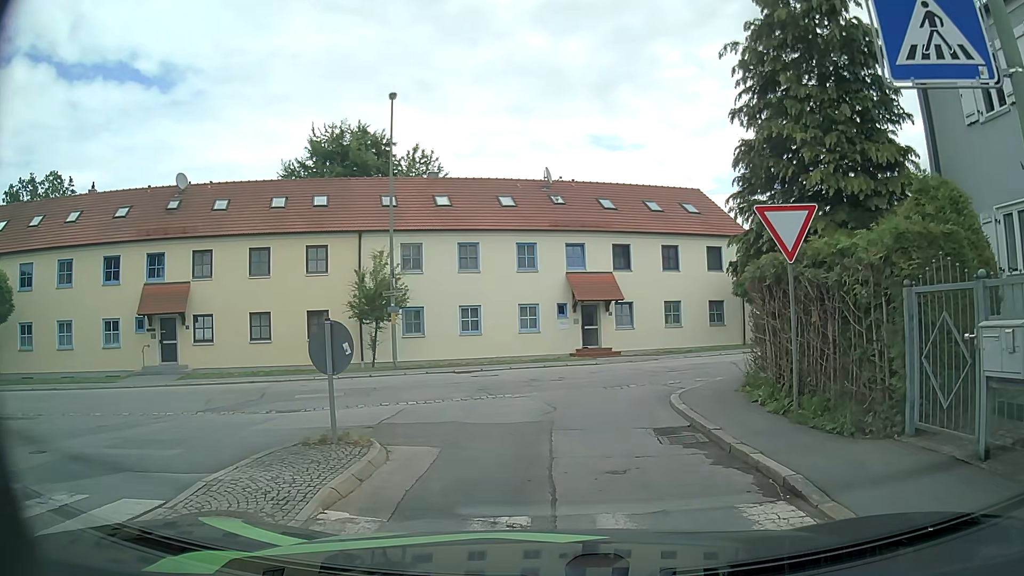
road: residential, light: Day
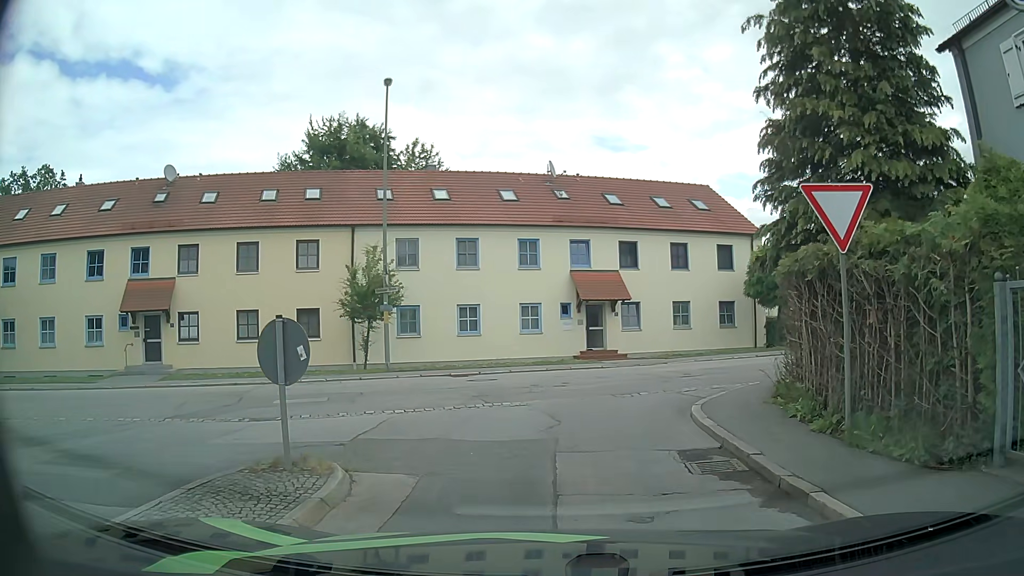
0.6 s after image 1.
(0.0, +1.5) m; 0°
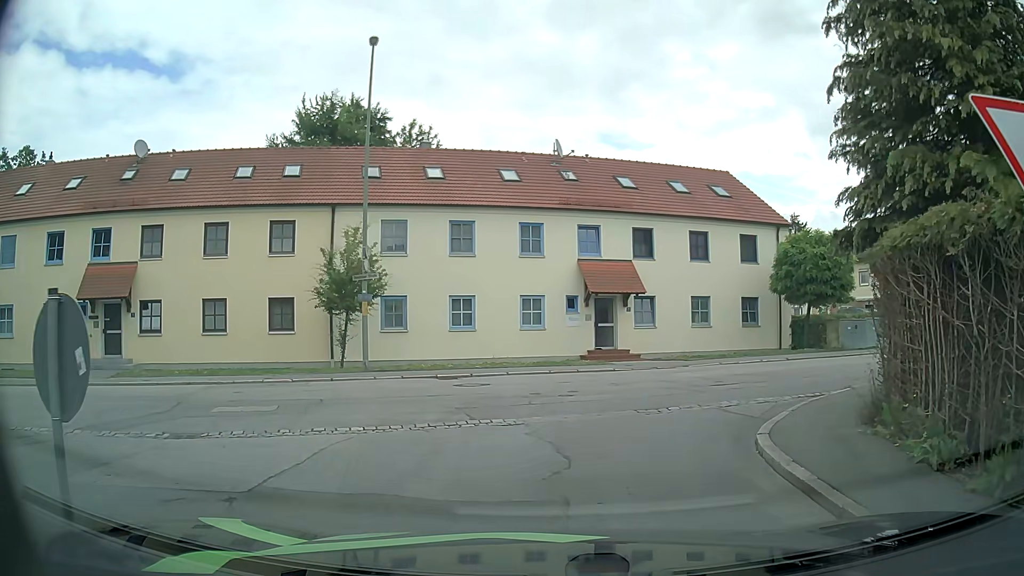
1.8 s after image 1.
(0.0, +3.2) m; -1°
